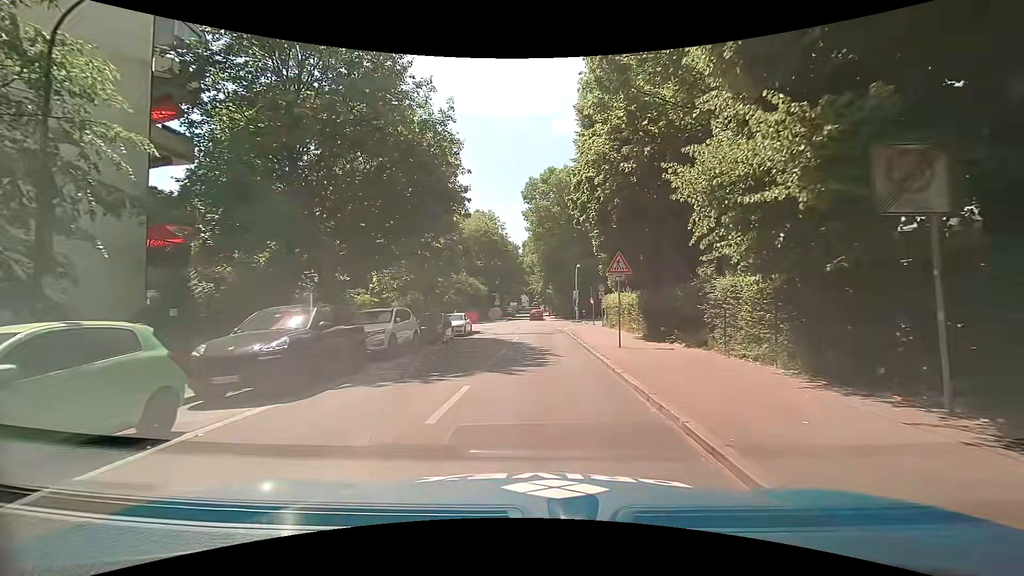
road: tertiary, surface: asphalt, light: Day
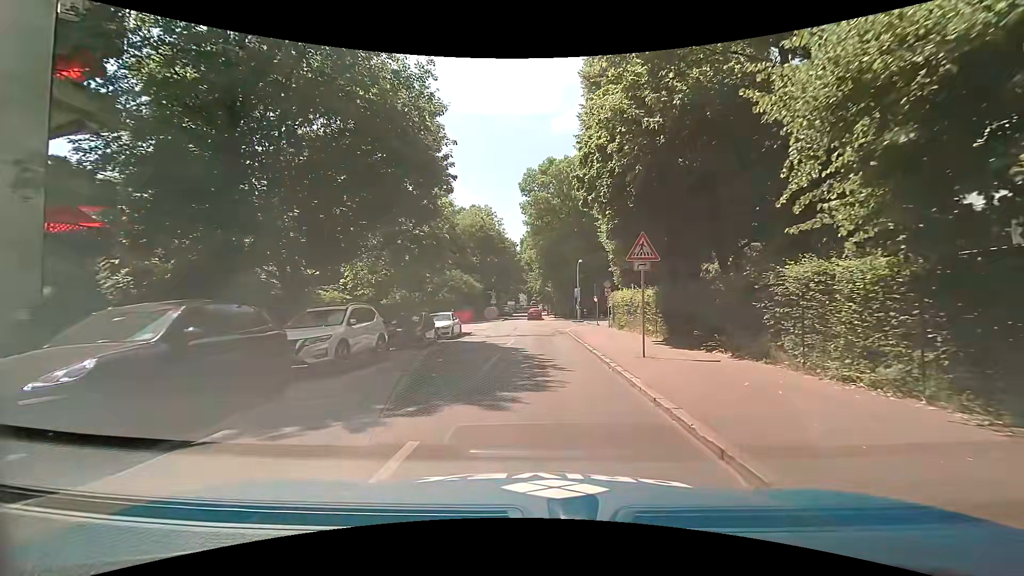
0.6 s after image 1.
(+0.1, +3.9) m; +1°
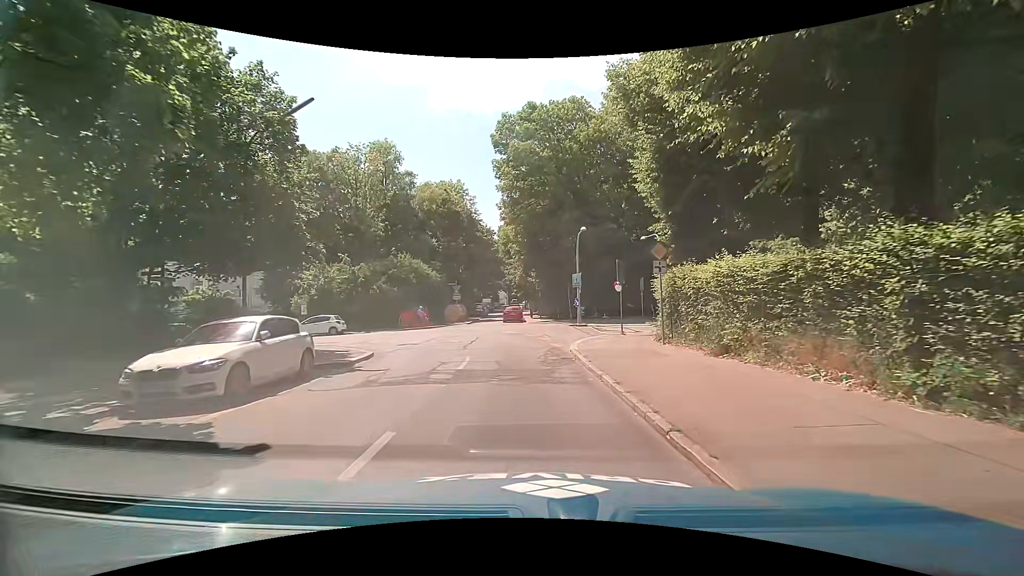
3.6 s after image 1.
(+0.2, +17.5) m; 0°
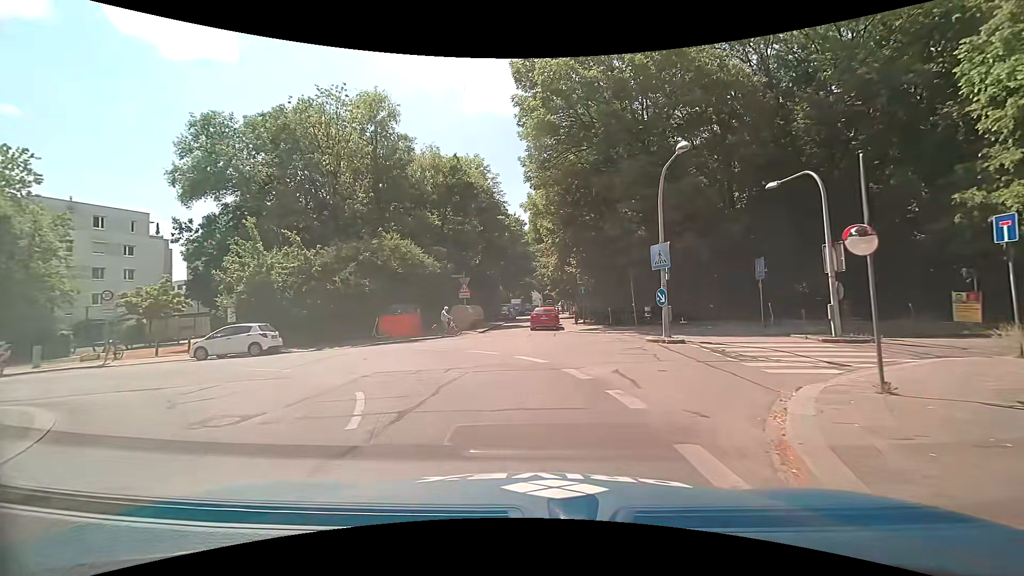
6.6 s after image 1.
(+0.2, +14.3) m; -2°
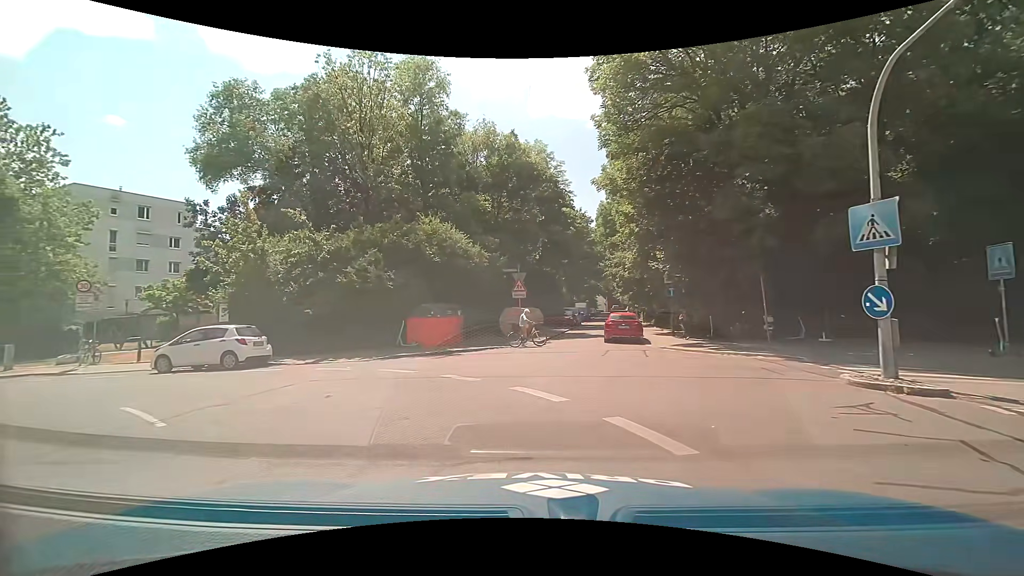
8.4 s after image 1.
(-0.4, +7.2) m; -5°
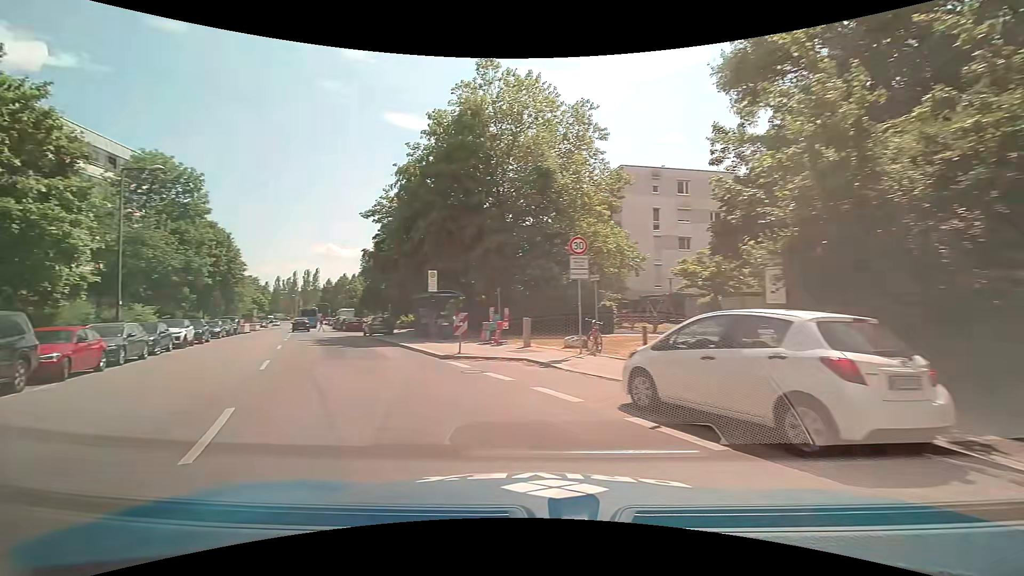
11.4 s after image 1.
(-5.9, +12.1) m; -58°
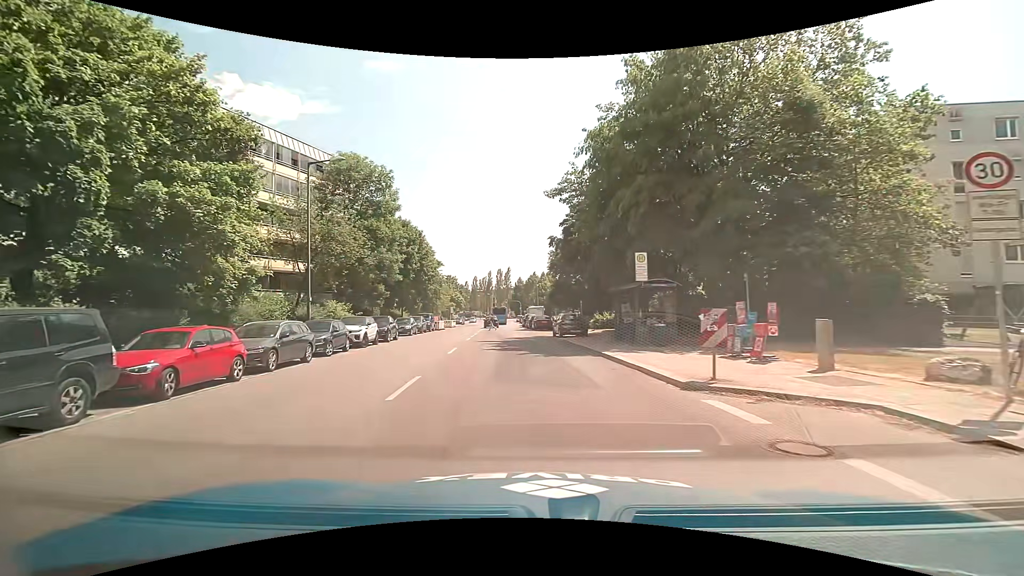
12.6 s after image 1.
(-1.5, +6.6) m; -23°
(-1, +10) (-1, +20) (-2, +30) (-3, +40) (-3, +50) (-4, +60) (-4, +70) (-5, +80) (-5, +90) (-6, +100) m
